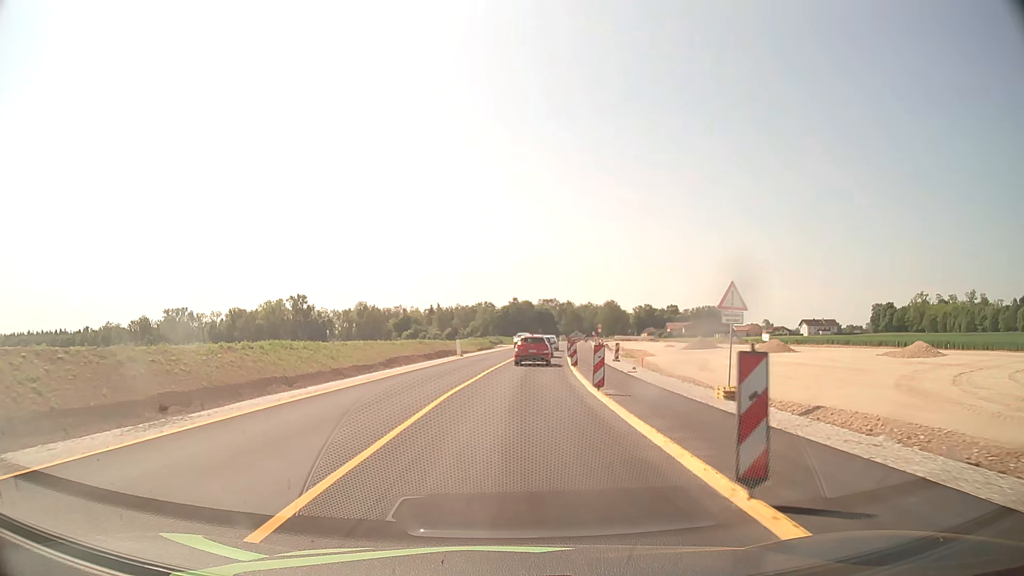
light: Day
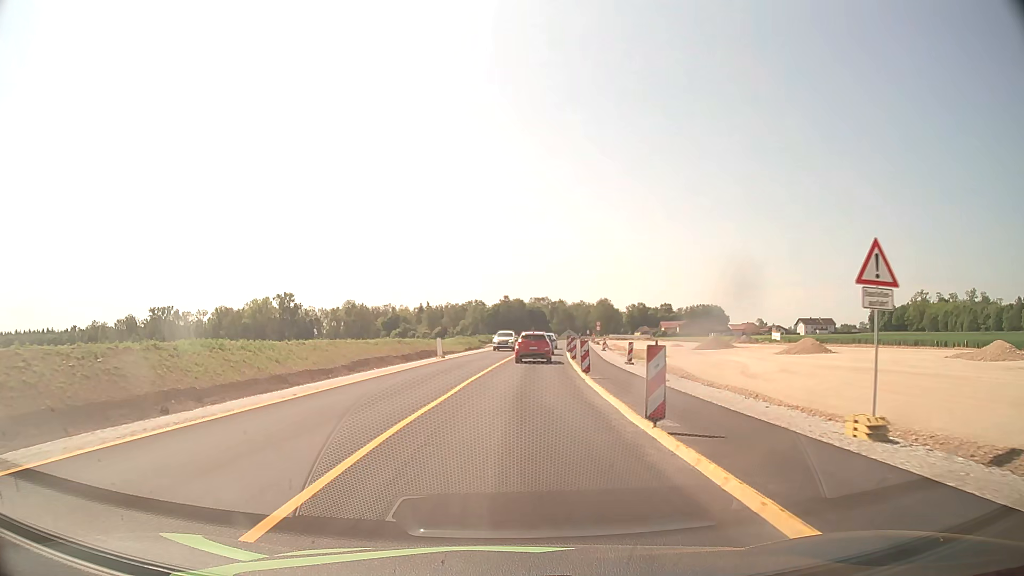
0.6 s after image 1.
(0.0, +7.6) m; +1°
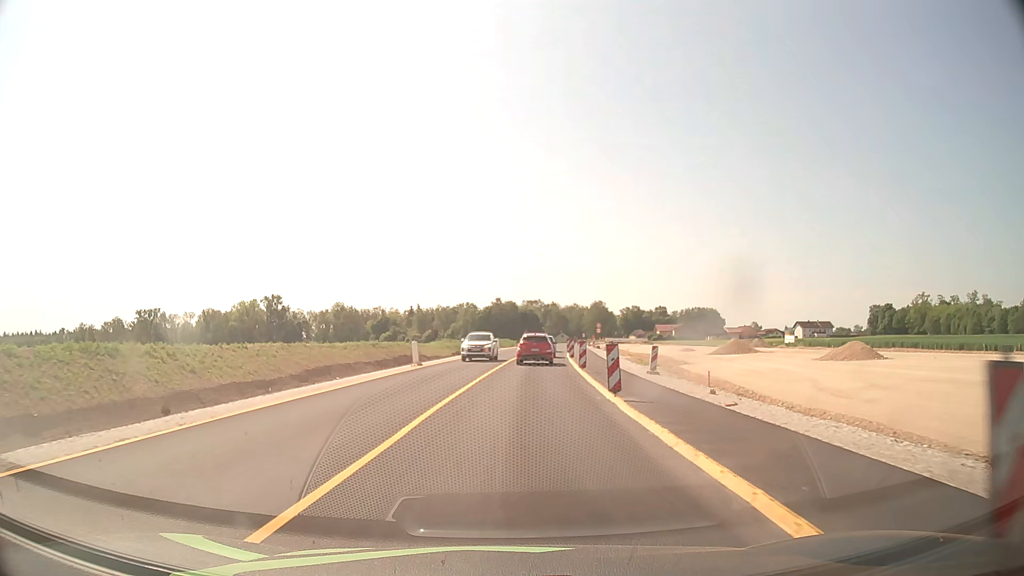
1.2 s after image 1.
(0.0, +7.6) m; +1°
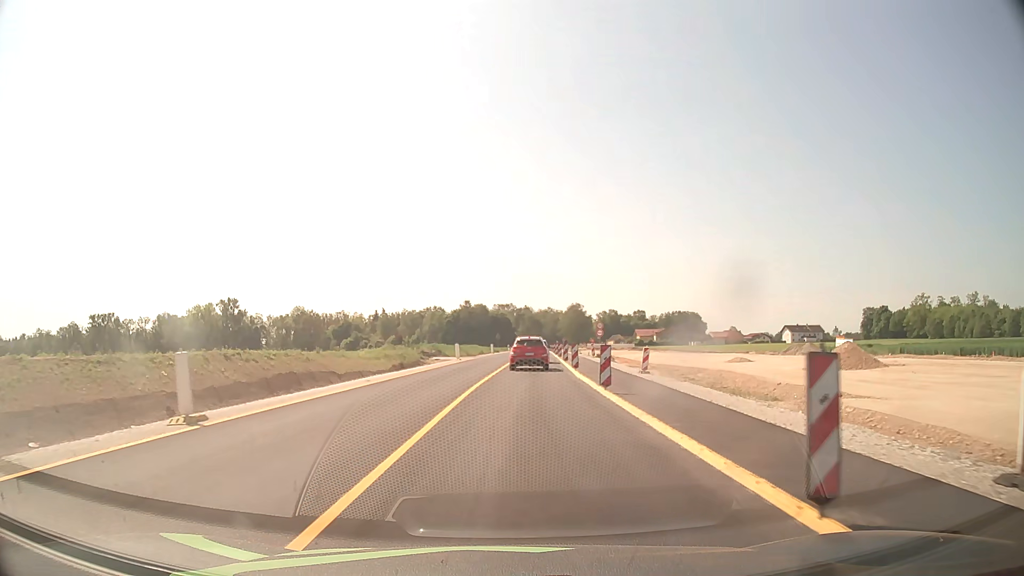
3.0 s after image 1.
(+0.5, +22.6) m; +2°
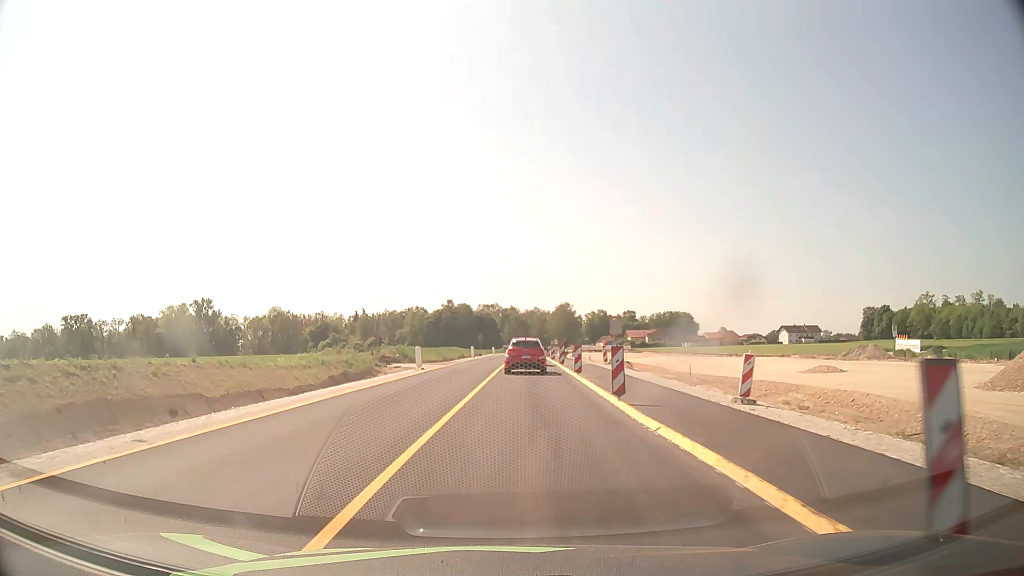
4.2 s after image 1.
(+0.2, +14.6) m; +1°
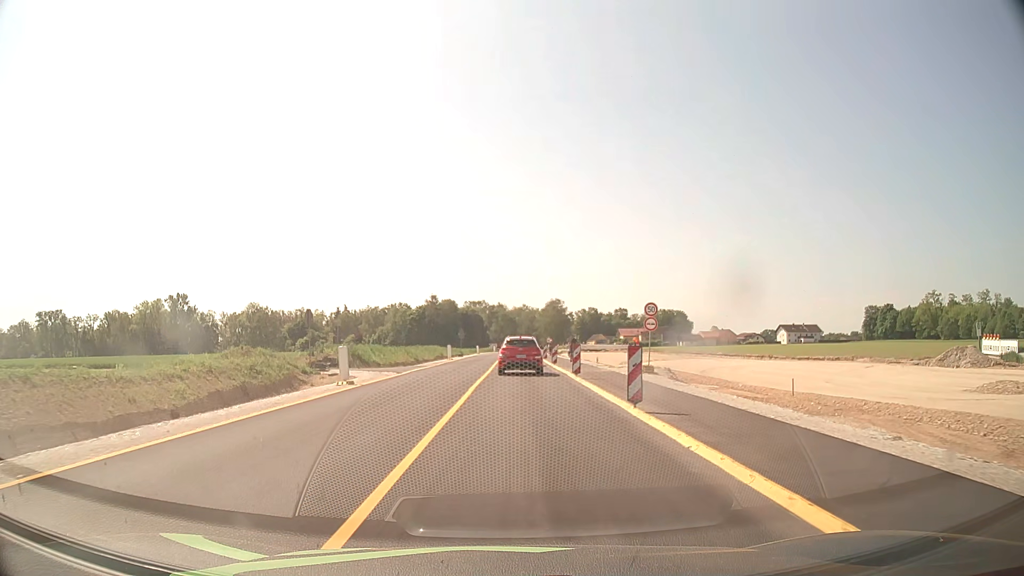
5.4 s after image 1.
(+0.1, +14.0) m; +1°
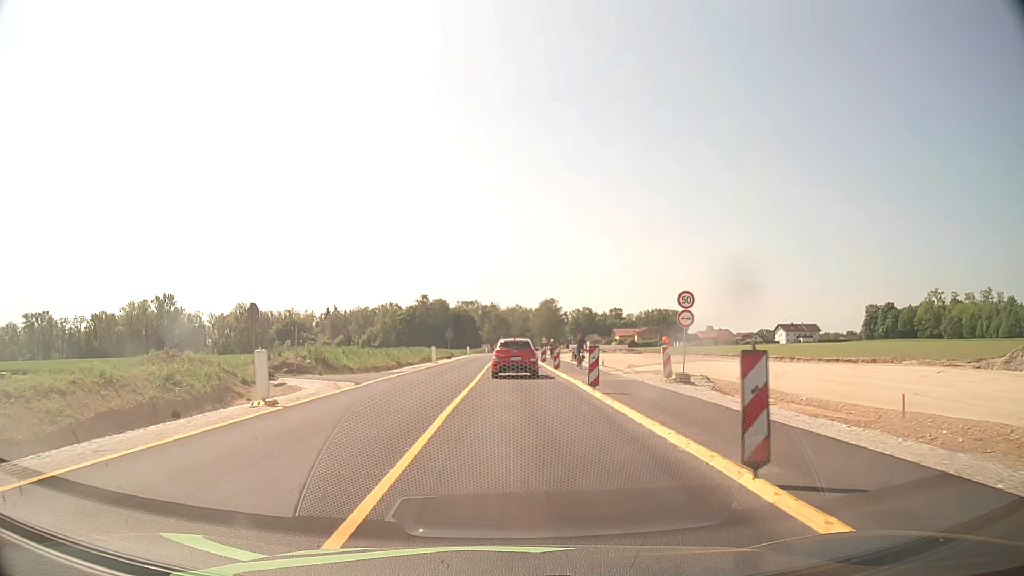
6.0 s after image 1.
(0.0, +6.7) m; +1°
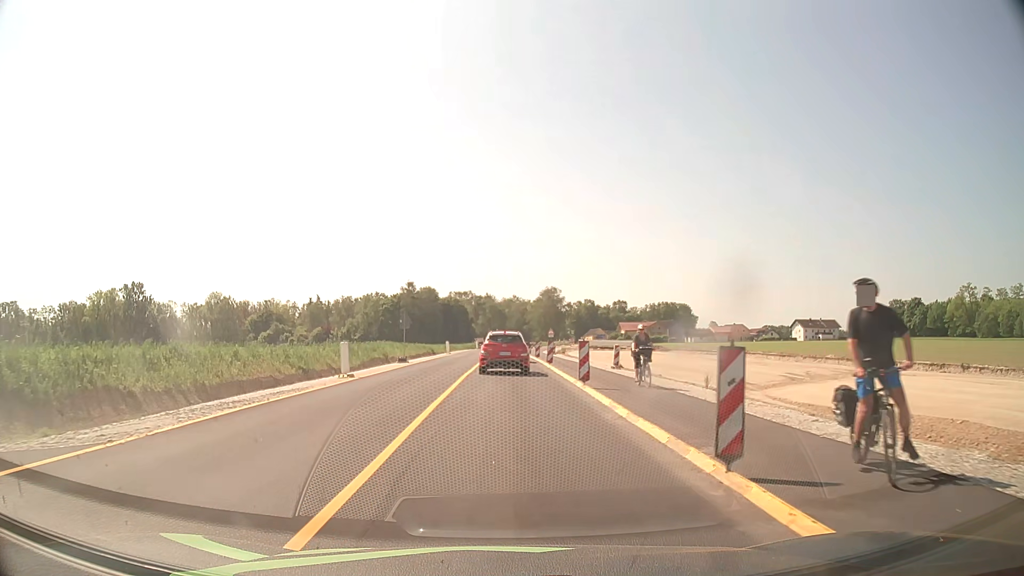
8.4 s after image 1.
(+0.2, +25.6) m; 0°
(0, +10) (0, +20) (0, +30) (0, +40) (0, +50) (0, +60) (0, +70) (0, +80) (0, +90) (+1, +100) m
